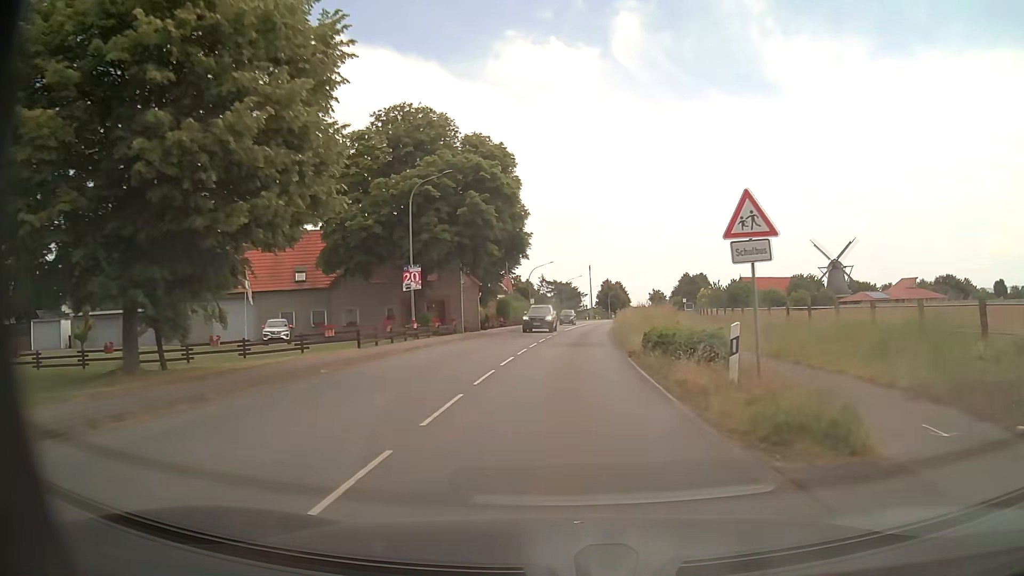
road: secondary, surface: asphalt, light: Day
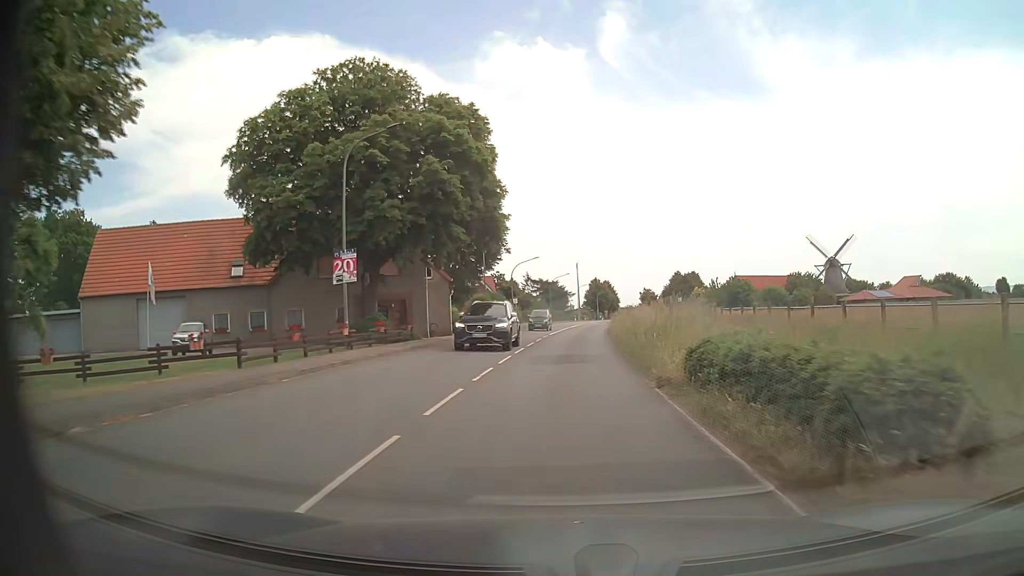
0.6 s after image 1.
(+0.1, +8.2) m; +1°
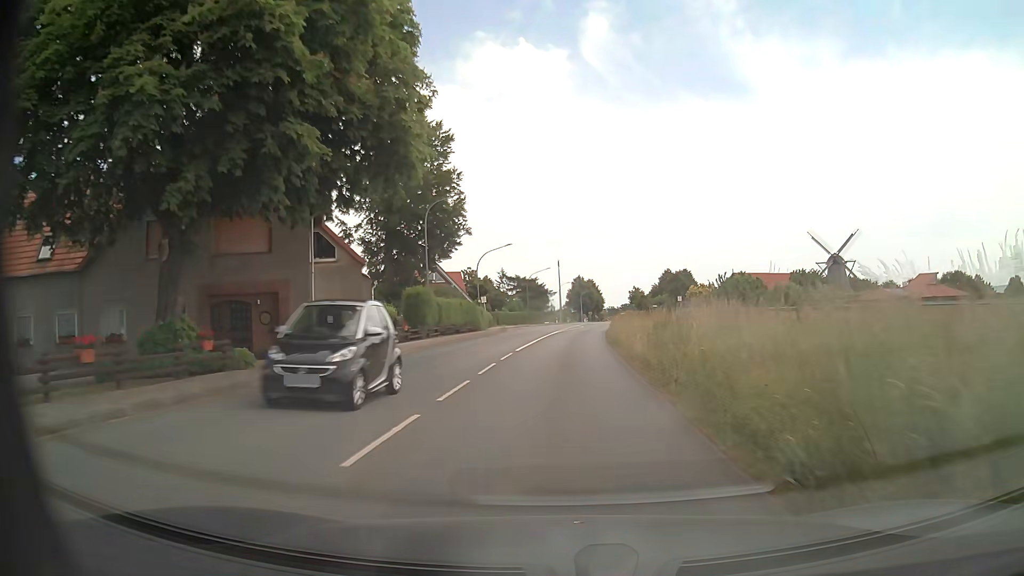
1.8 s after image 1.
(+0.3, +16.5) m; +2°
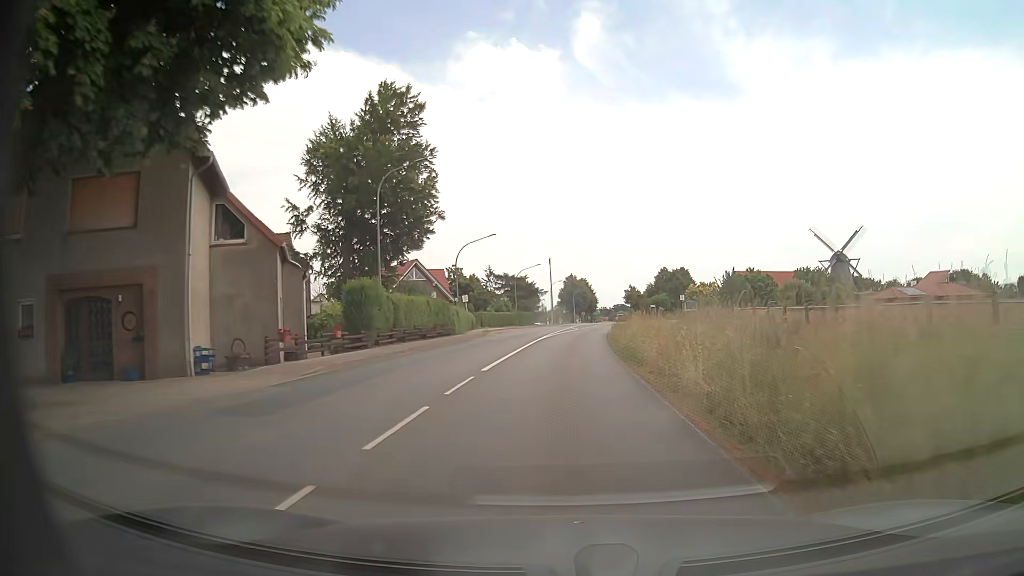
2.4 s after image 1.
(+0.1, +8.3) m; +1°
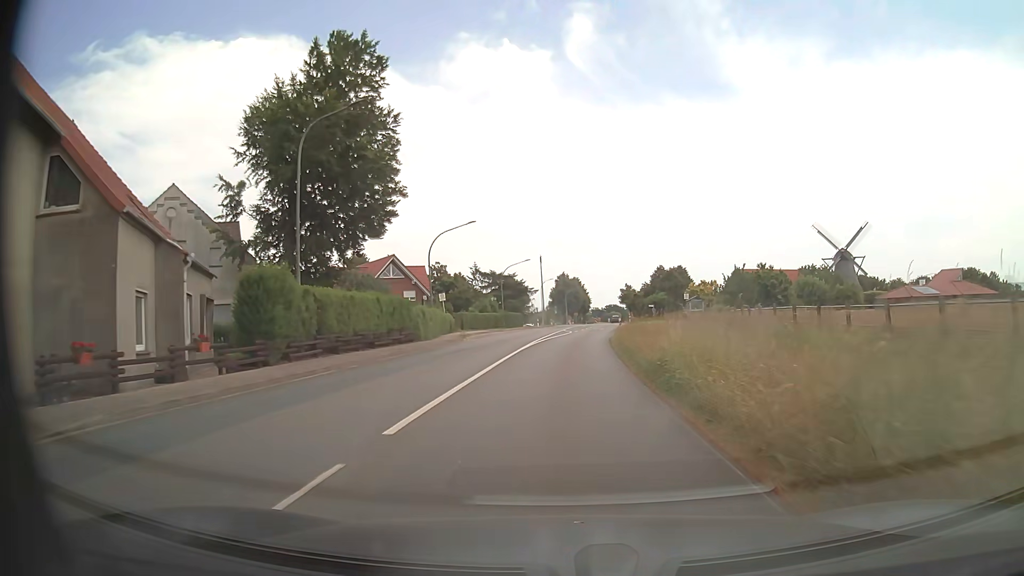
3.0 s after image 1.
(0.0, +8.3) m; +1°
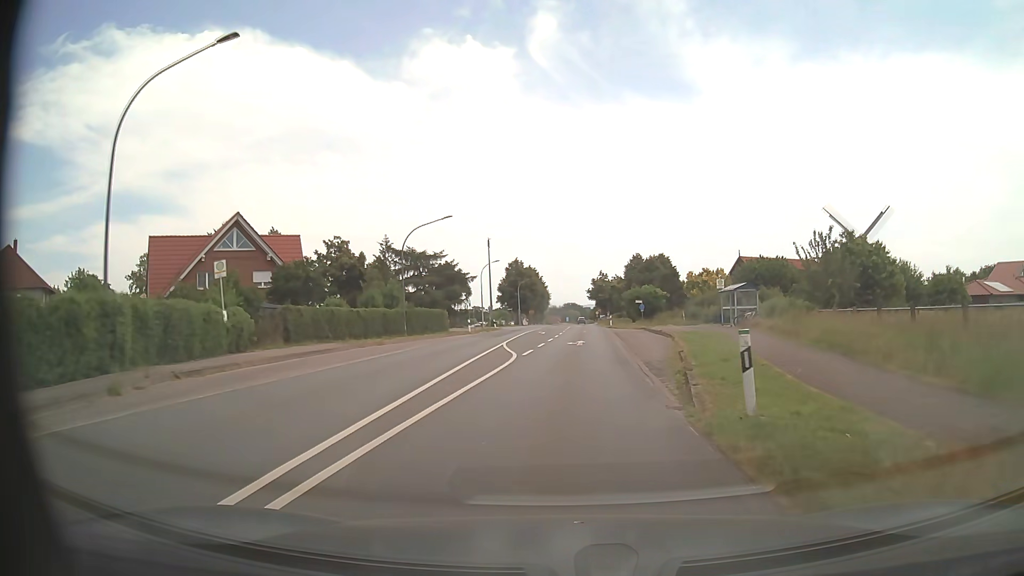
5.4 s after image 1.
(+0.9, +33.1) m; +3°
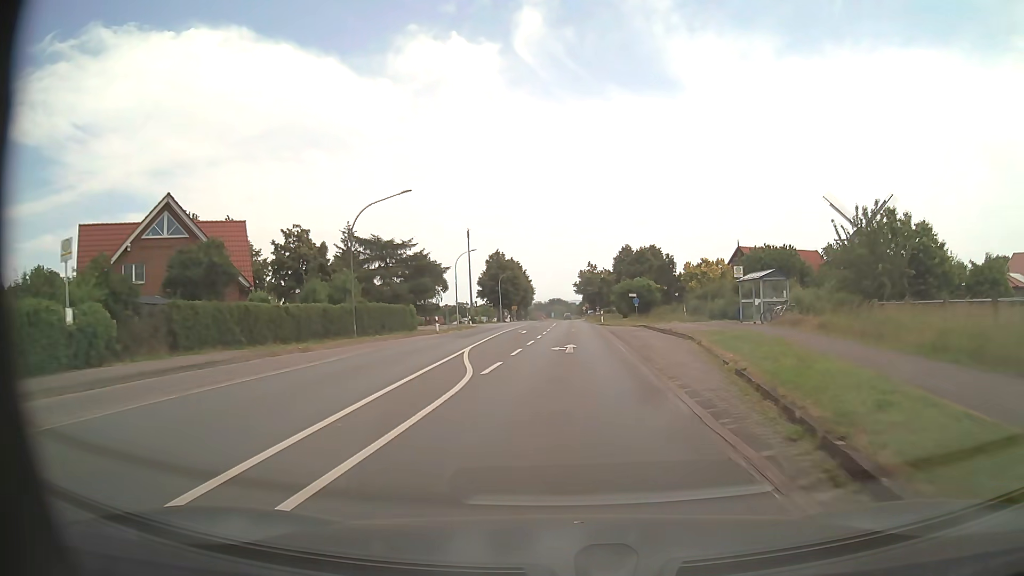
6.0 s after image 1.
(+0.1, +8.3) m; +1°
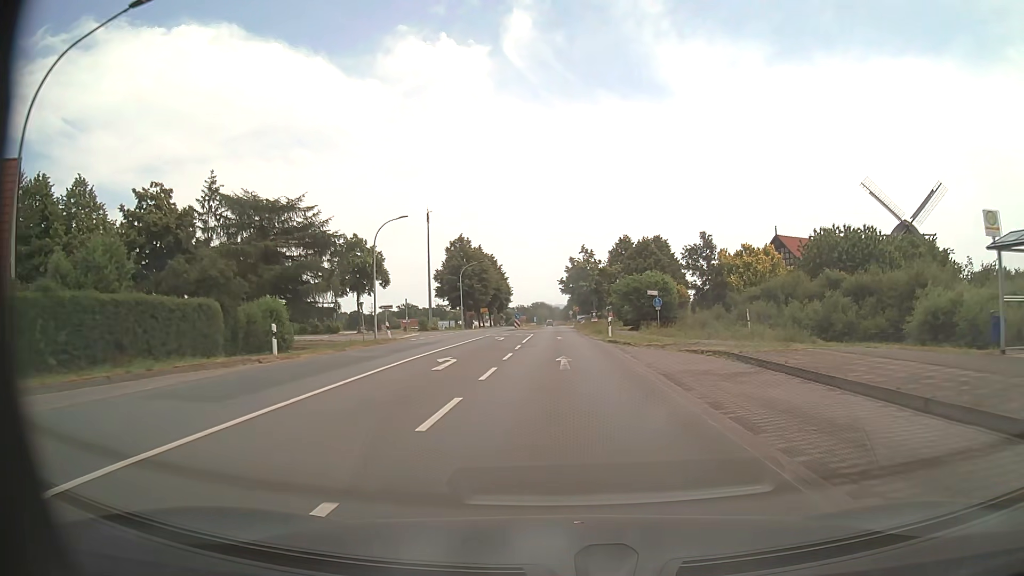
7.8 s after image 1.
(+0.4, +24.9) m; +1°
(0, +10) (0, +20) (0, +30) (0, +40) (0, +50) (0, +60) (0, +70) (0, +80) (-1, +90) (-1, +100) m
